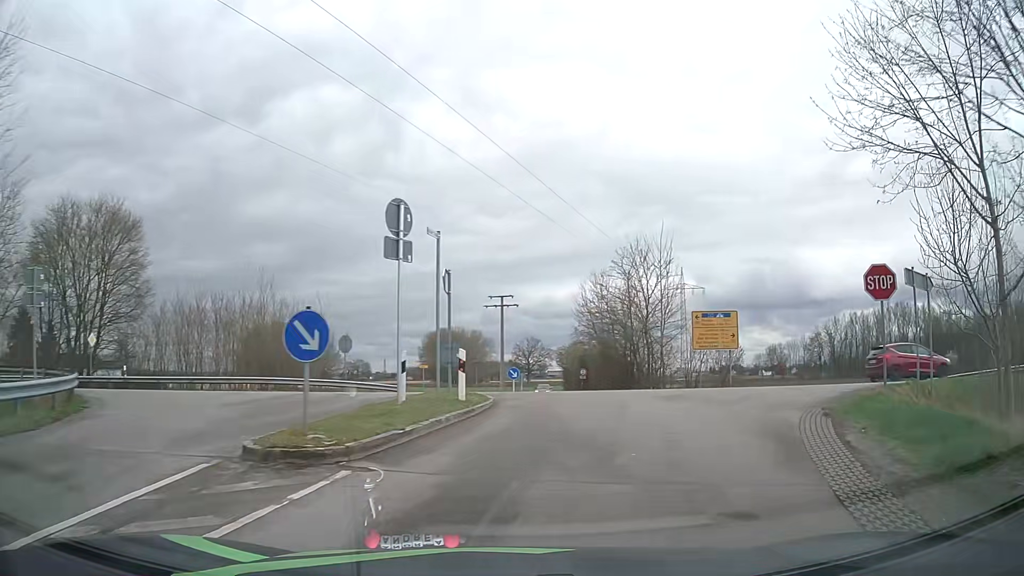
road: unclassified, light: Day
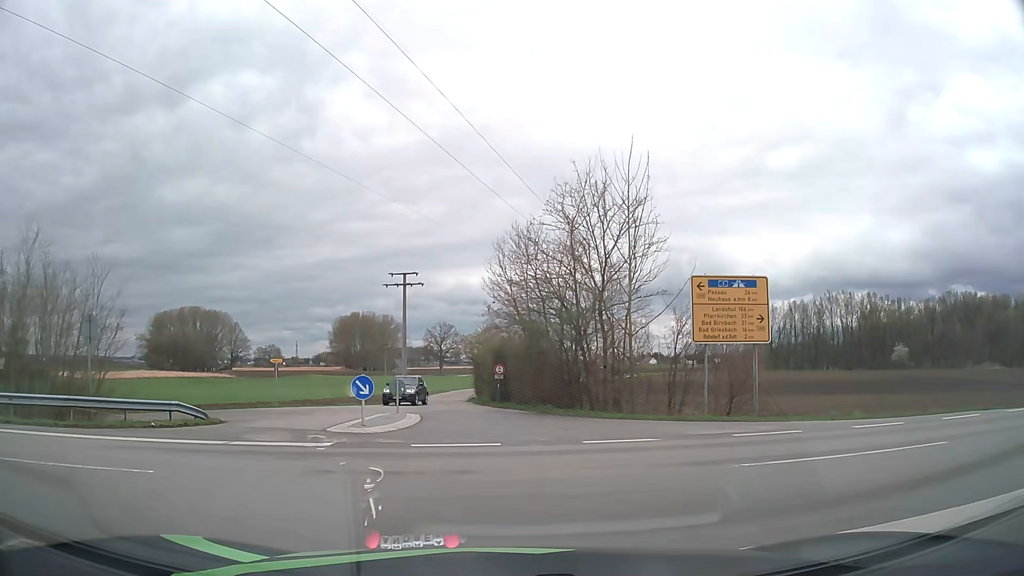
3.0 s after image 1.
(+1.5, +15.7) m; +7°
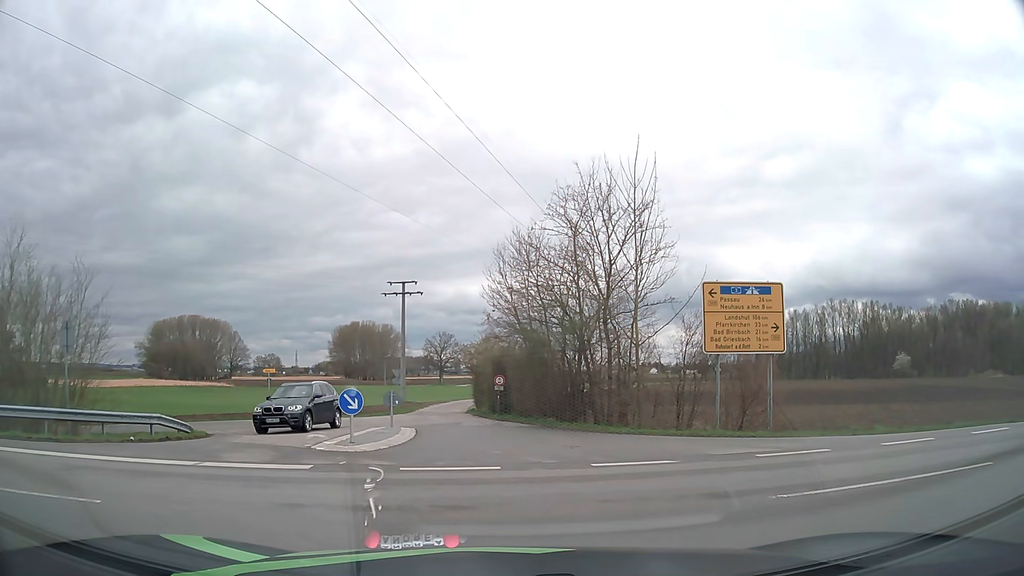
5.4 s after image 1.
(0.0, +1.2) m; -1°
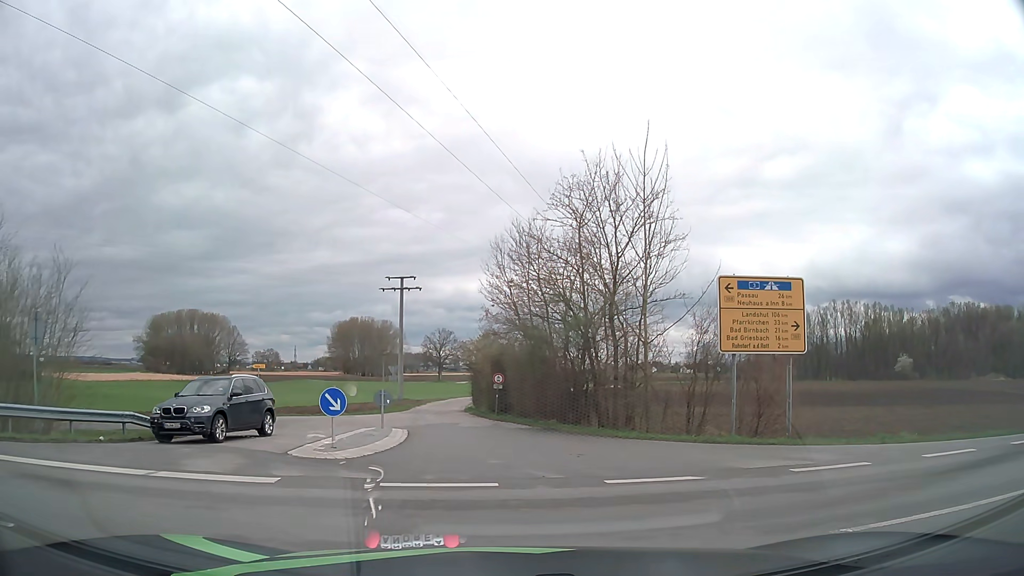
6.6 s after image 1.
(0.0, +1.8) m; +1°
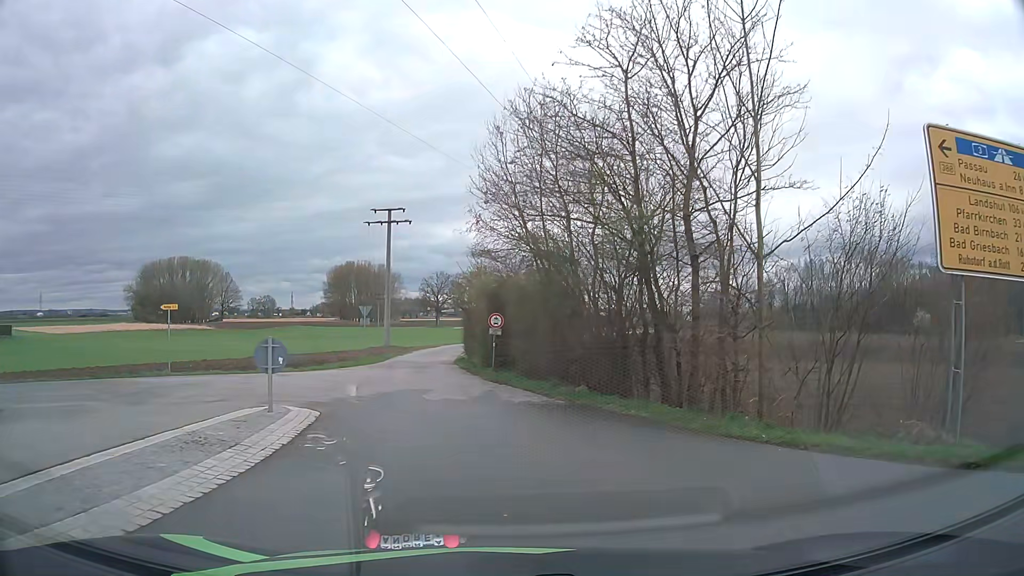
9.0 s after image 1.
(-0.1, +11.0) m; 0°
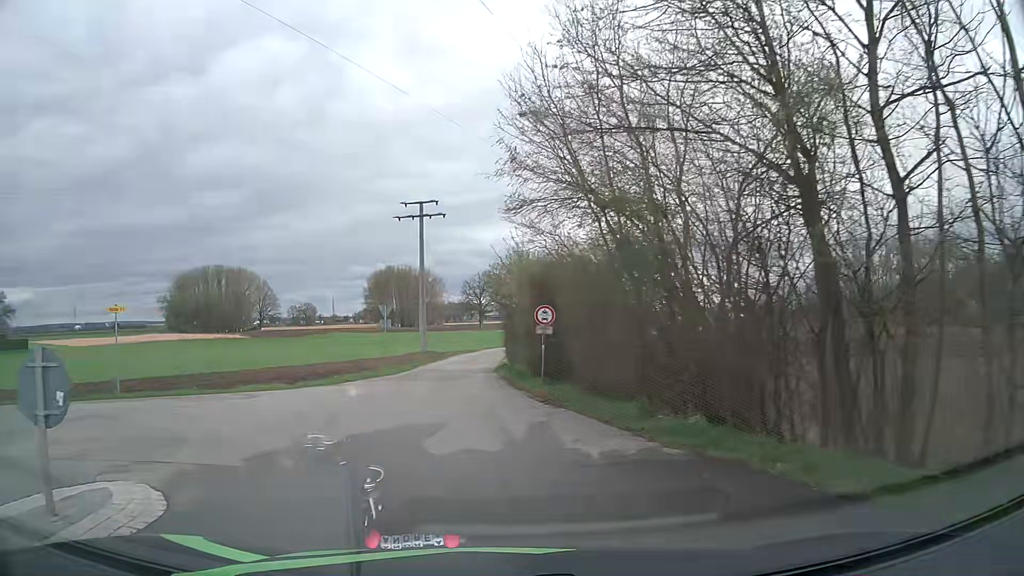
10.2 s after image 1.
(-0.2, +7.1) m; -5°
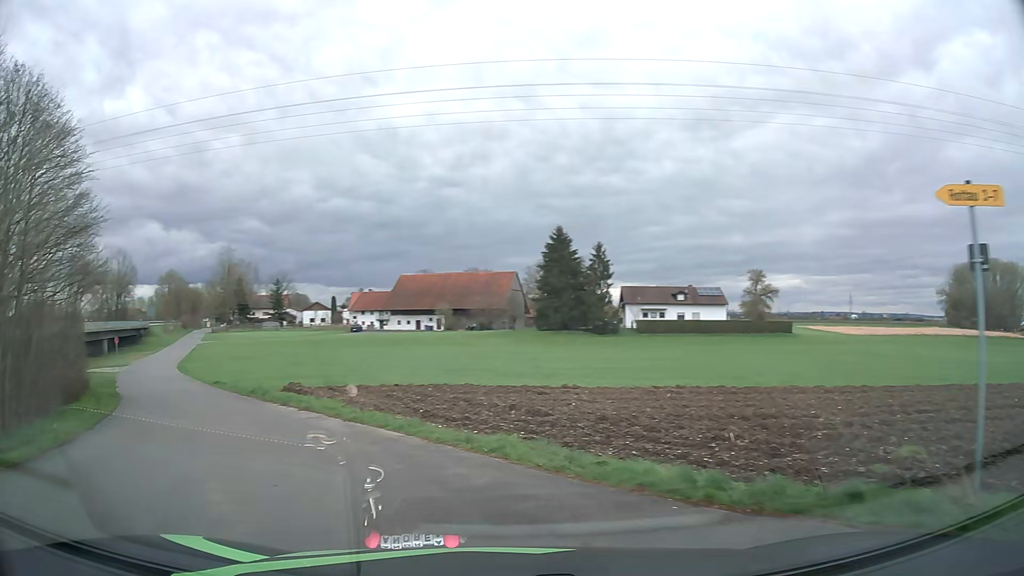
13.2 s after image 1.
(-7.9, +13.6) m; -69°
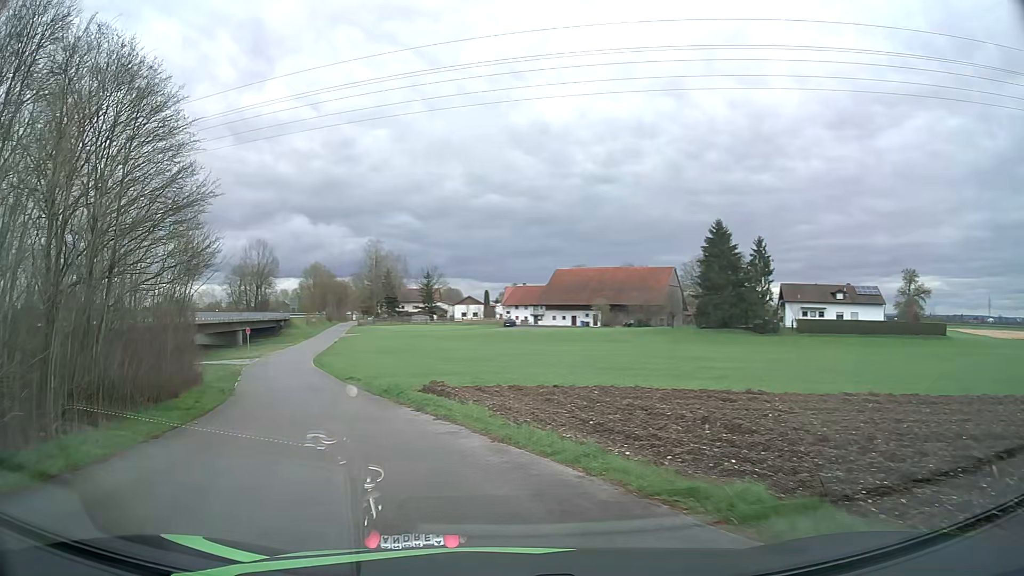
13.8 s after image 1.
(-0.4, +4.0) m; -12°
(-2, +10) (-5, +19) (-8, +29) (-11, +38) (-15, +48) (-18, +57) (-20, +67) (-23, +77) (-25, +86) (-26, +96) m
